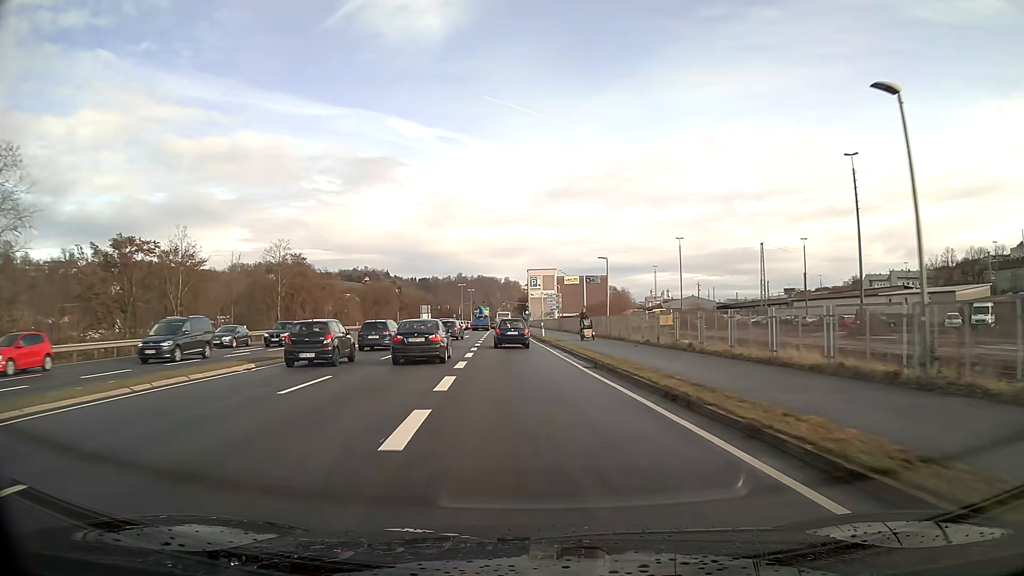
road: primary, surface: asphalt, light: Day
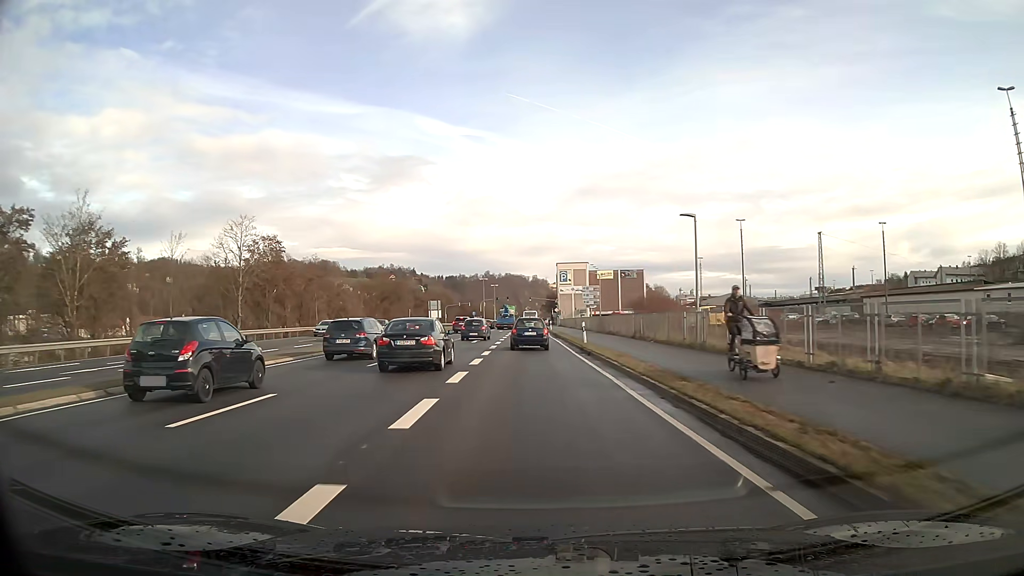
(-0.3, +16.6) m; -2°
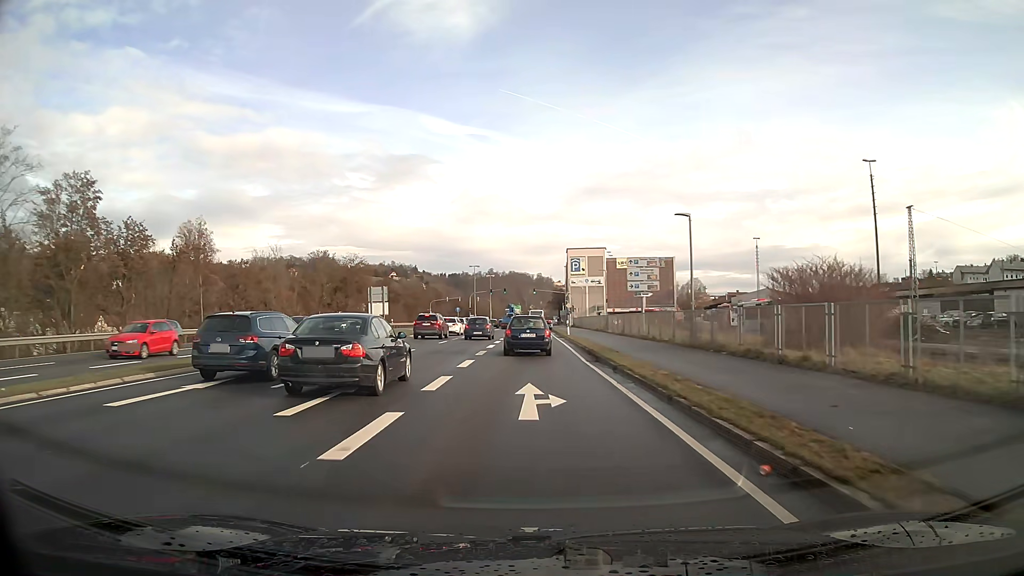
(-0.1, +31.4) m; 0°
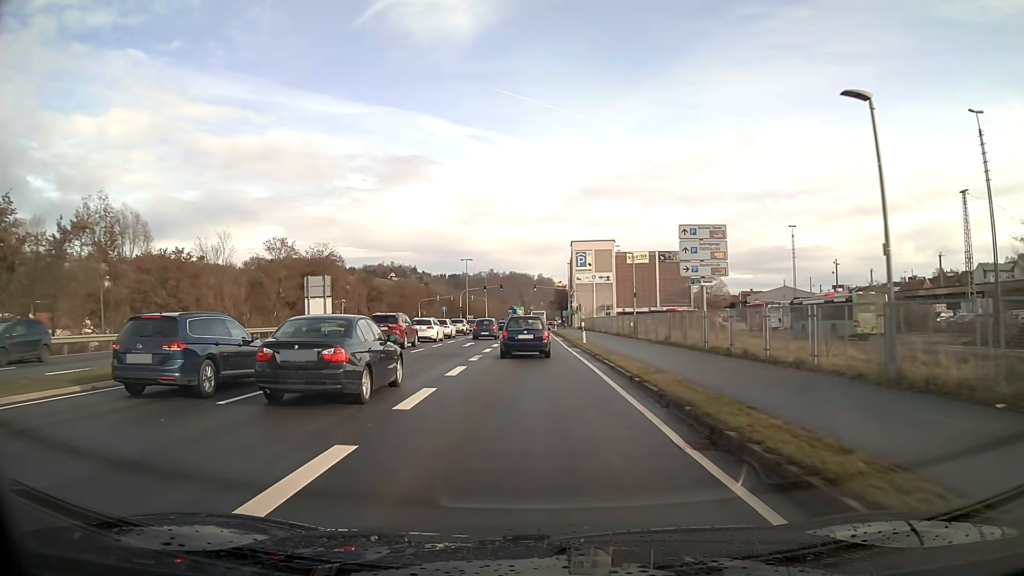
(0.0, +14.3) m; 0°
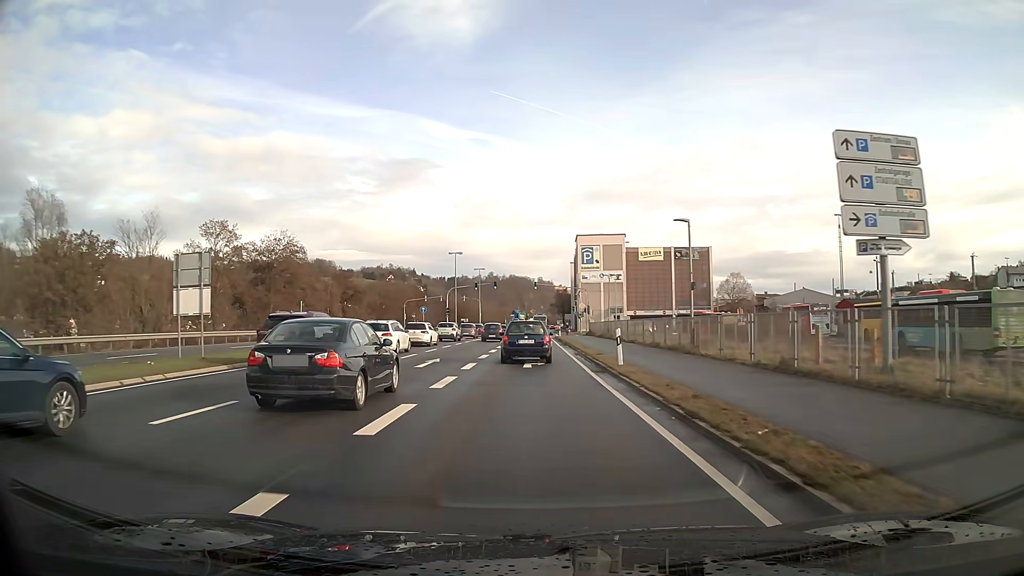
(0.0, +14.1) m; 0°
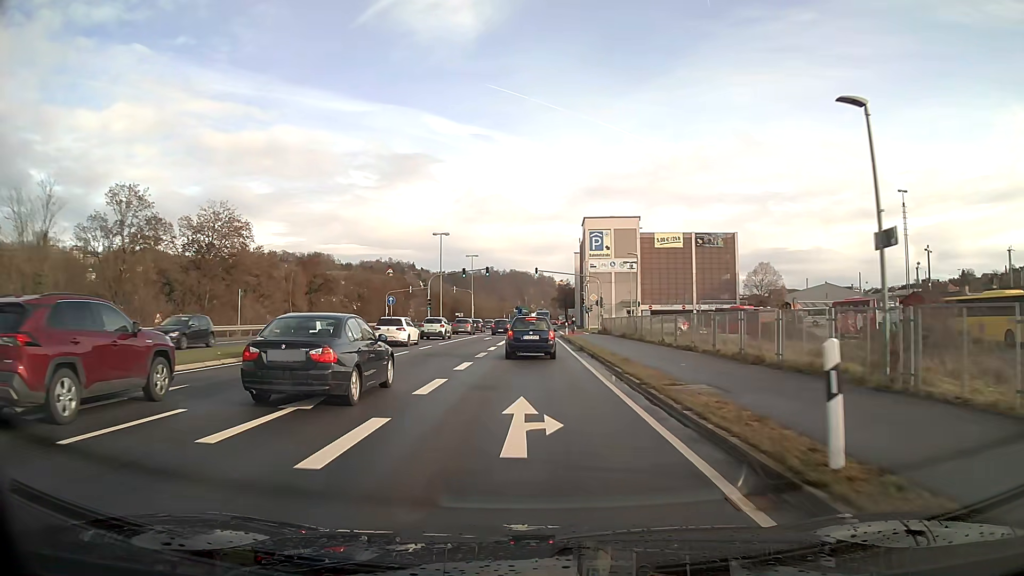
(0.0, +14.0) m; 0°
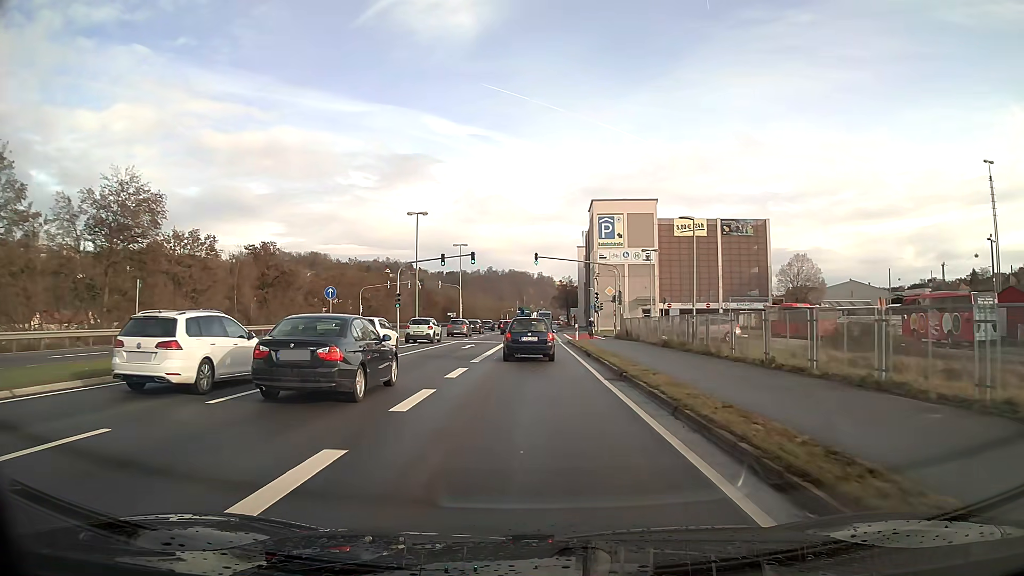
(0.0, +14.1) m; 0°
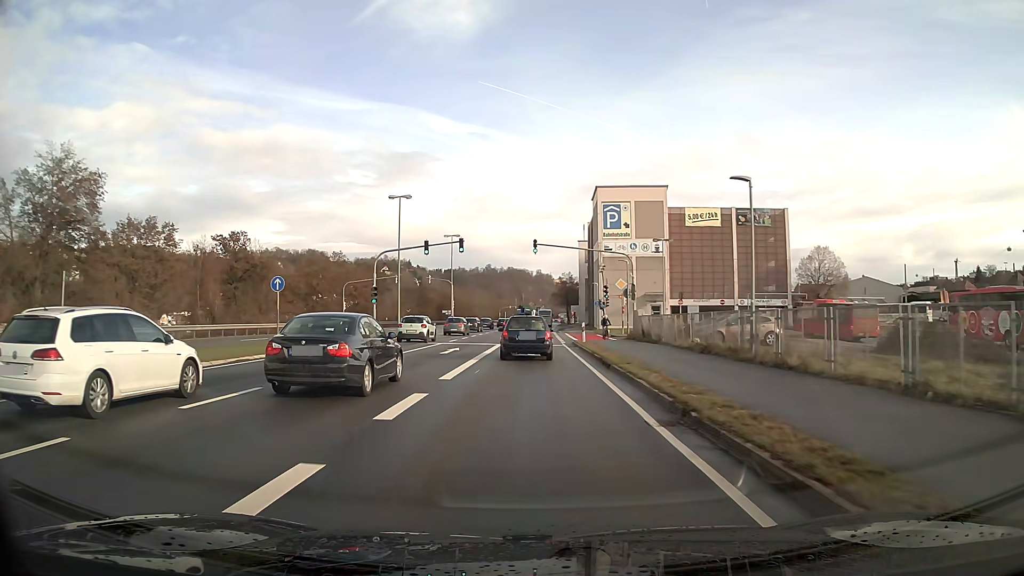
(0.0, +6.9) m; 0°
(0, +10) (0, +20) (0, +30) (0, +40) (+5, +49) (+14, +51) (+24, +52) (+33, +56) (+38, +65) (+40, +75) m
